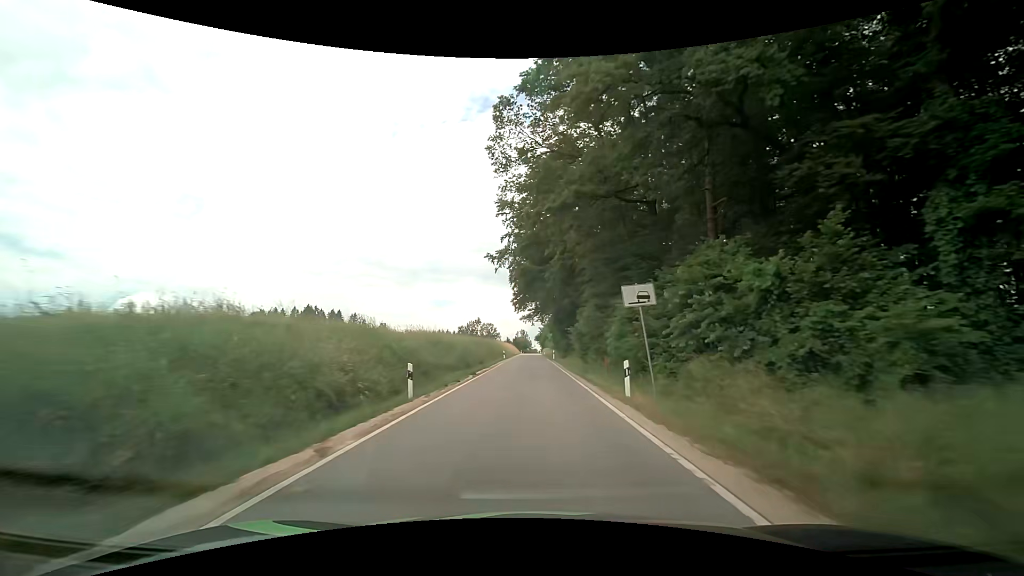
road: tertiary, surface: asphalt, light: Day
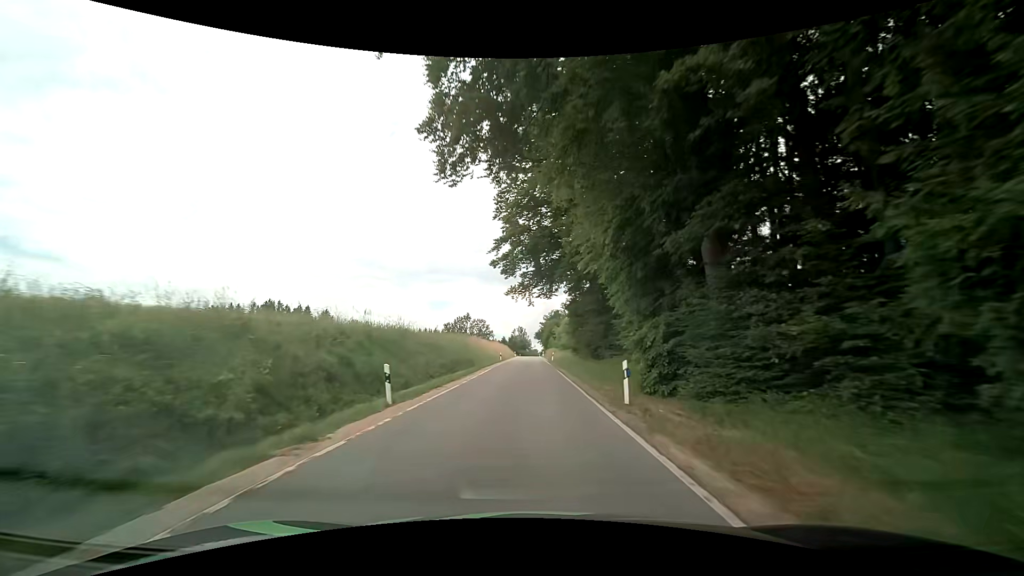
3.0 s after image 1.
(+0.1, +47.7) m; 0°
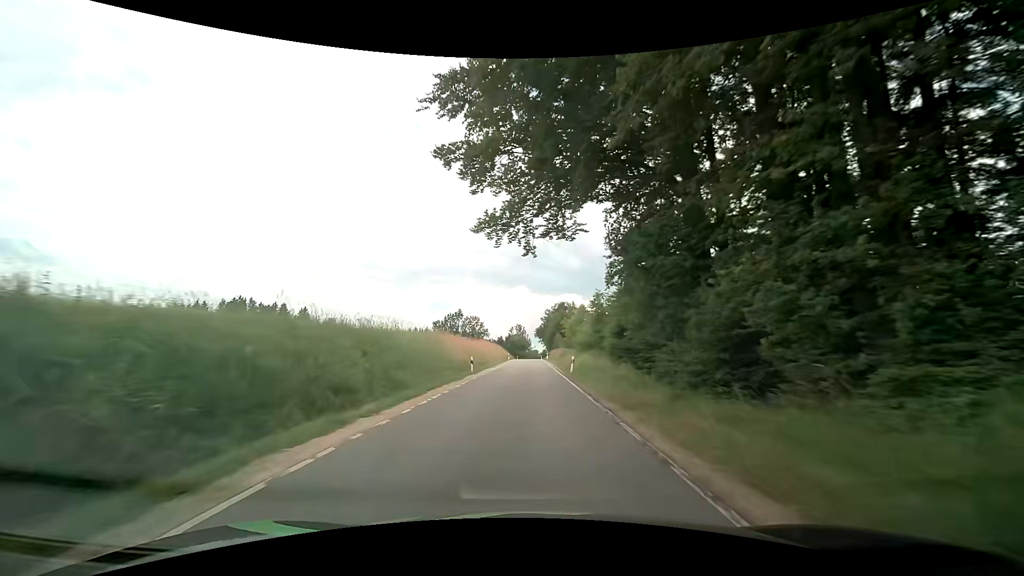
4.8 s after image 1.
(0.0, +28.2) m; 0°
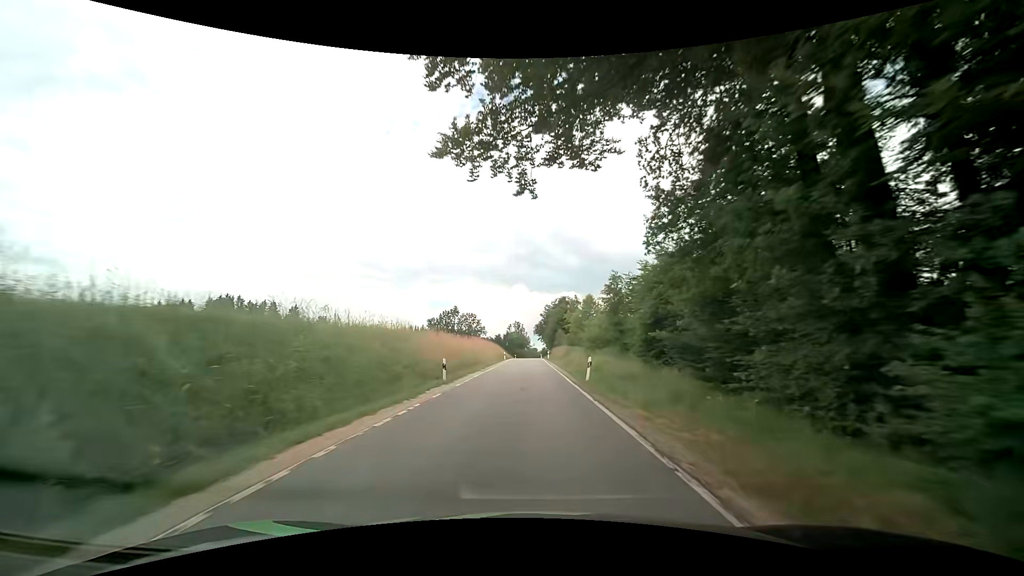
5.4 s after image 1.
(0.0, +9.3) m; 0°
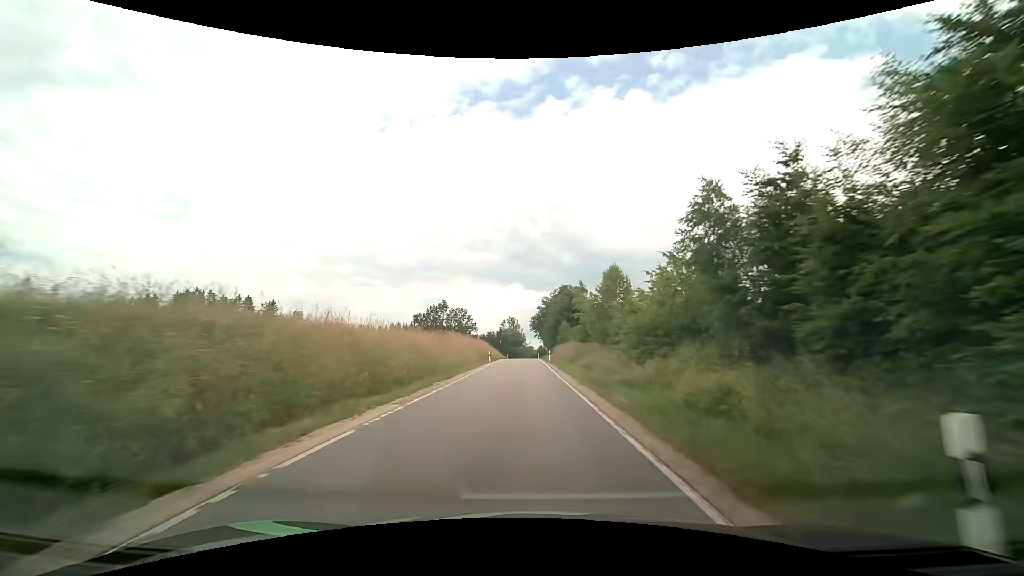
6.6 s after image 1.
(+0.1, +18.4) m; +1°
